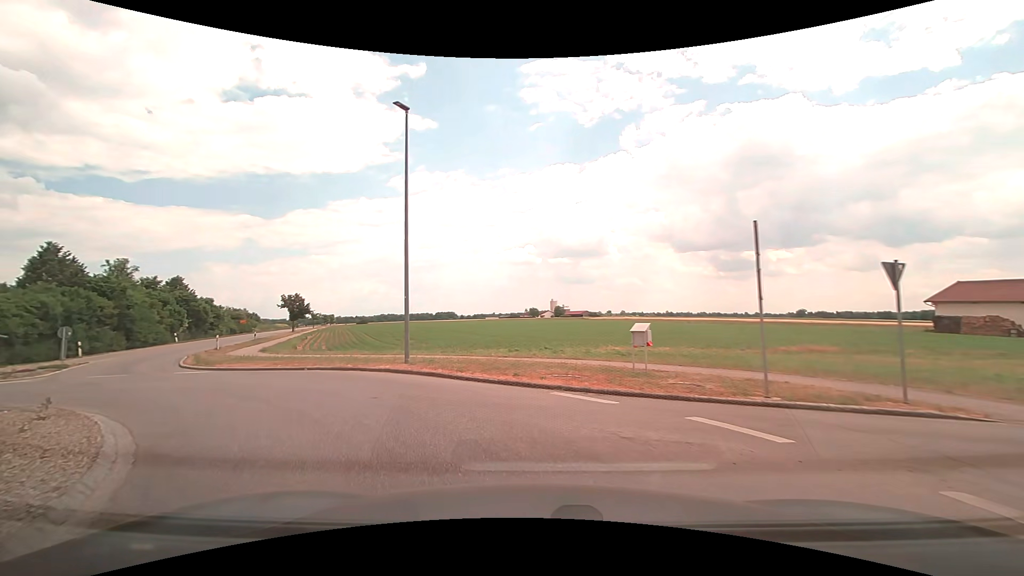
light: Day
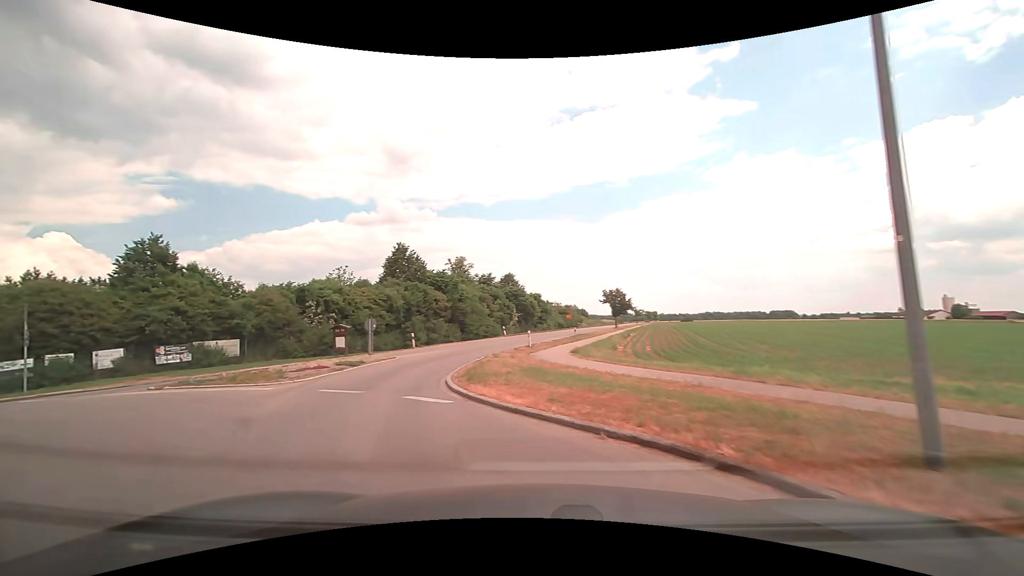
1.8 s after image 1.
(-2.8, +9.8) m; -36°
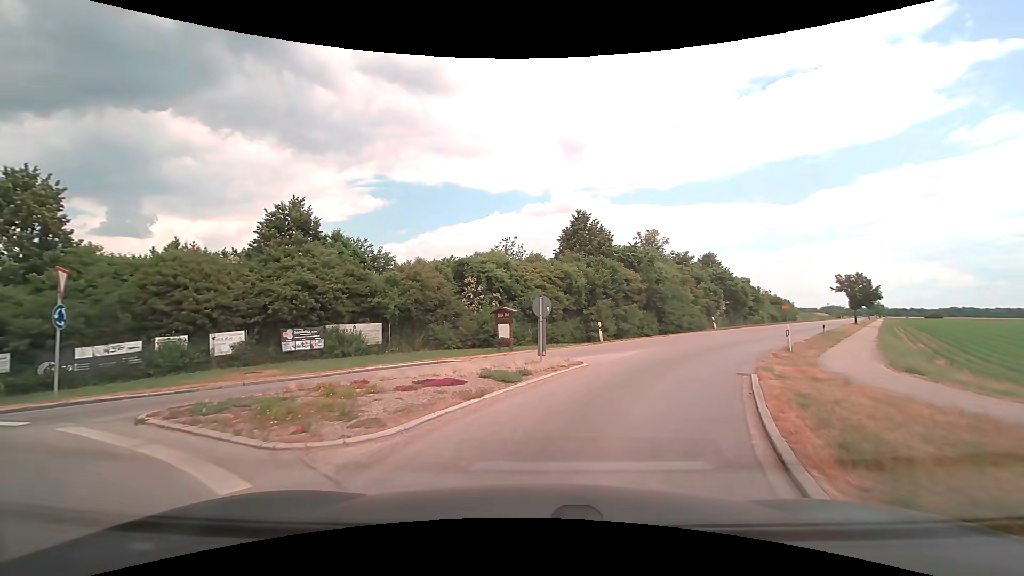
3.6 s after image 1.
(-2.4, +9.6) m; -20°
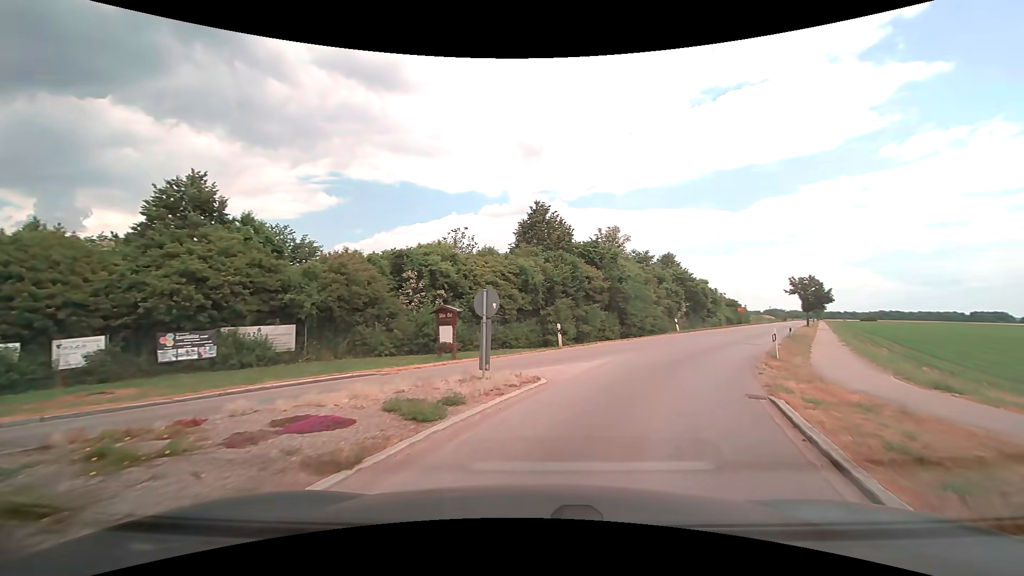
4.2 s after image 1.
(+0.1, +3.7) m; +5°
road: tertiary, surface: asphalt
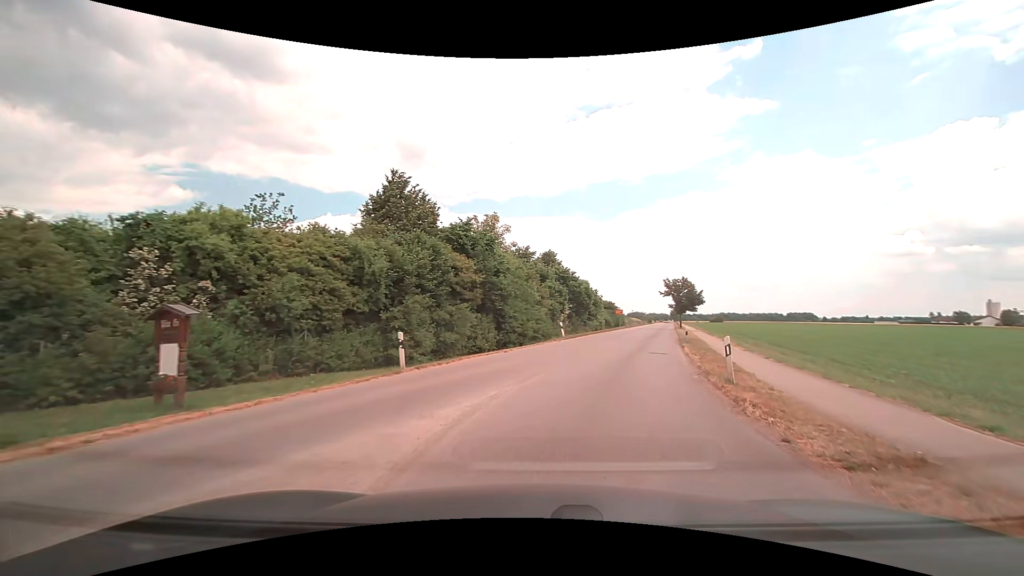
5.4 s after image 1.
(+0.9, +8.1) m; +13°
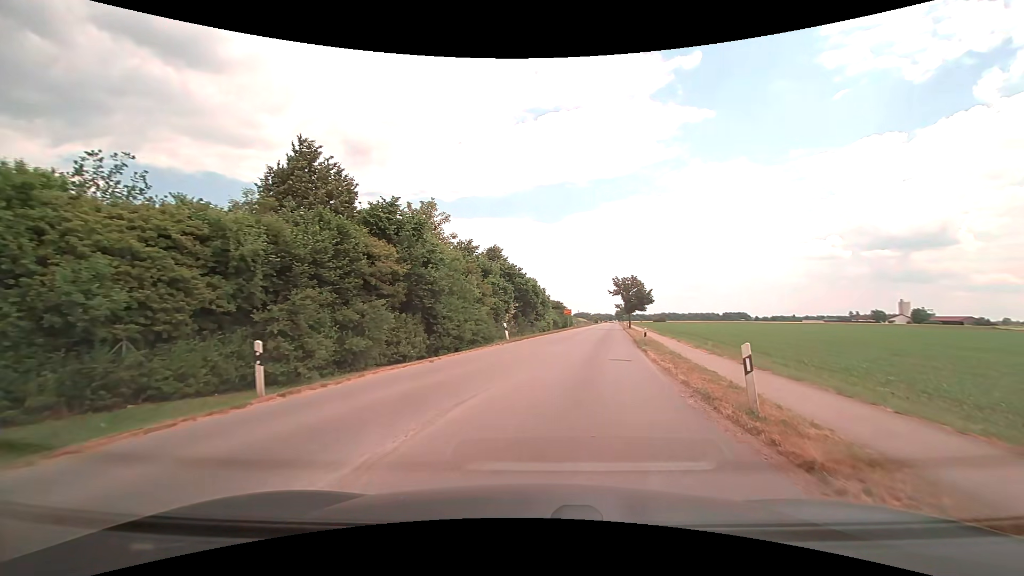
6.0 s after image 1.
(+0.2, +4.4) m; +6°
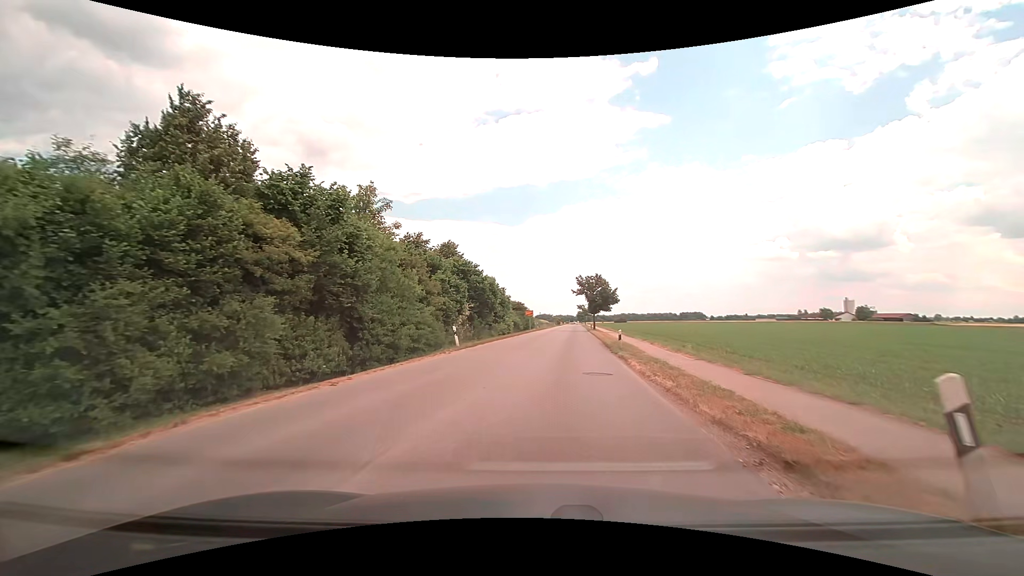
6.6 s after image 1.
(+0.2, +4.7) m; +5°
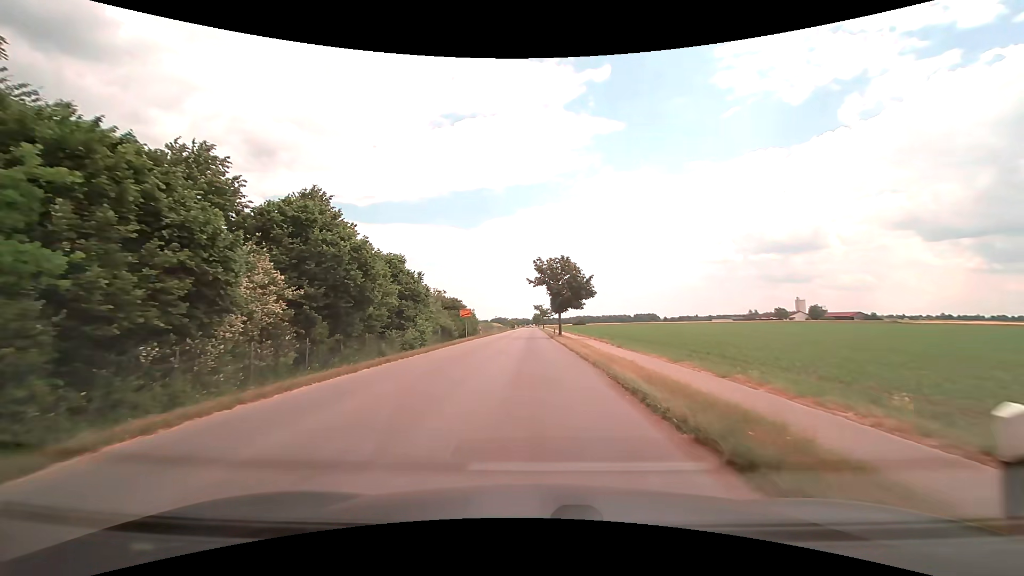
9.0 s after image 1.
(+1.1, +21.1) m; +5°
(0, +10) (0, +20) (0, +30) (0, +40) (-1, +50) (-1, +60) (-1, +70) (-1, +80) (-1, +90) (-1, +100) m
